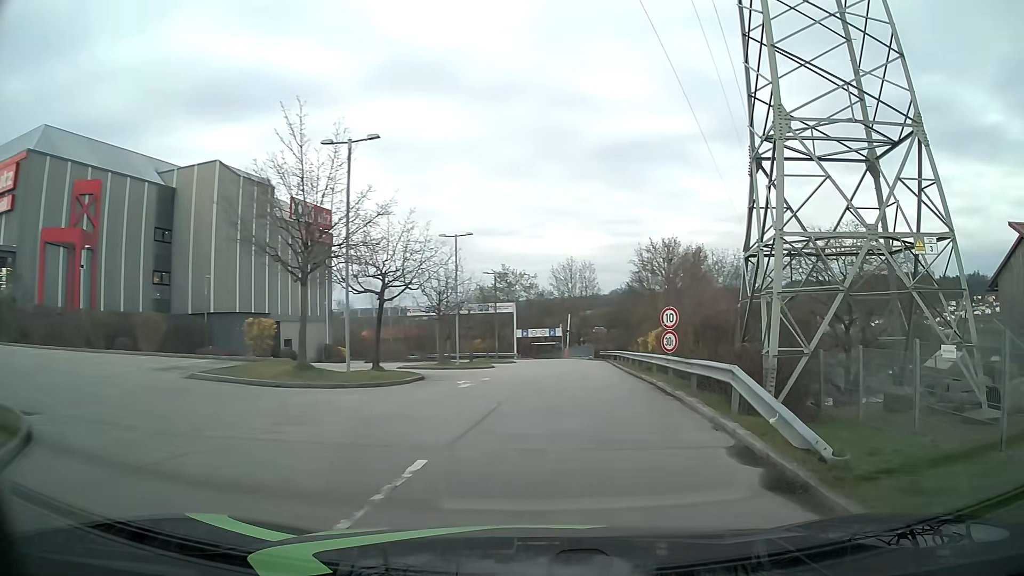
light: Day
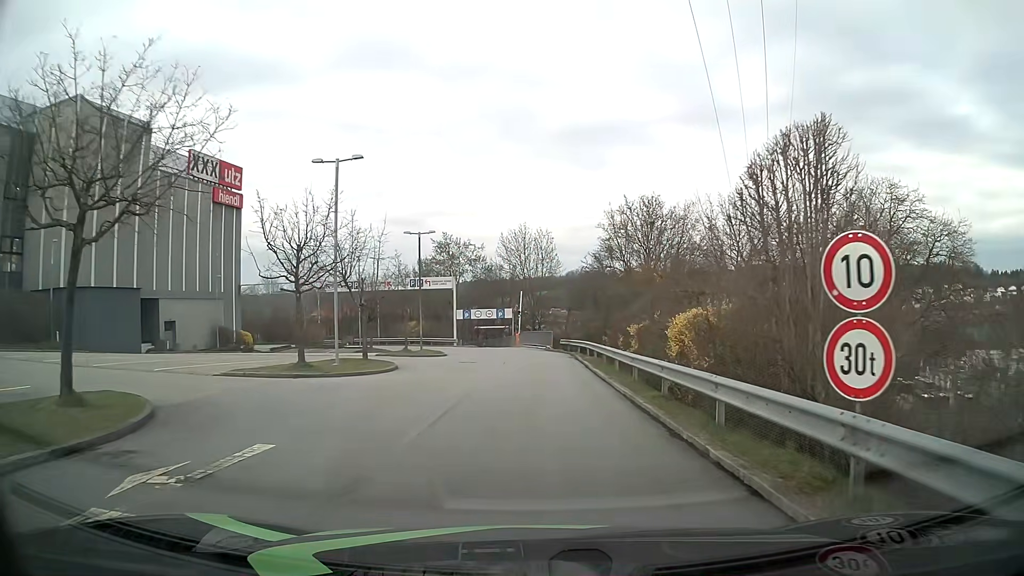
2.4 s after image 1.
(+0.8, +13.9) m; +3°
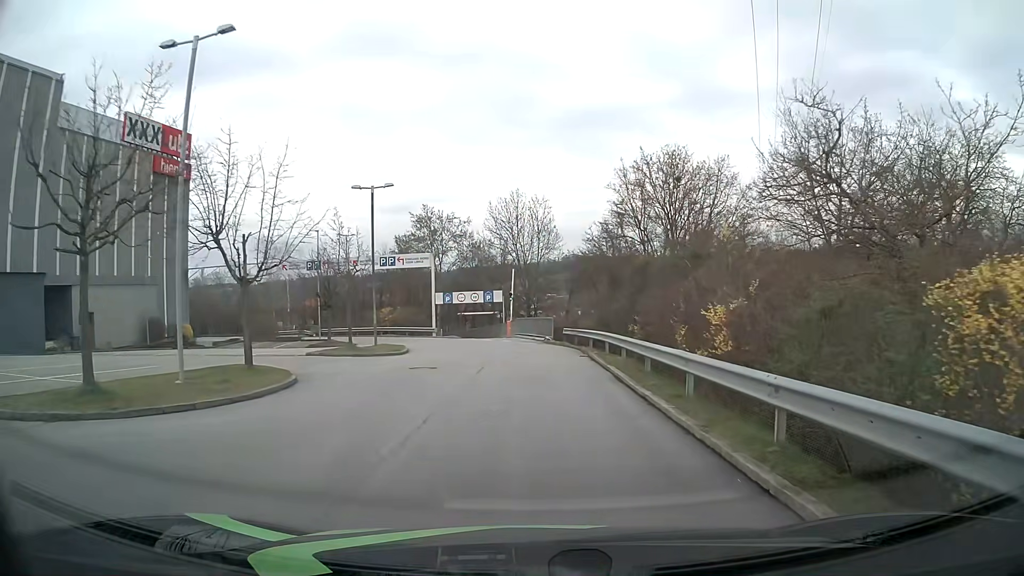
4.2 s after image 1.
(+0.1, +10.2) m; 0°
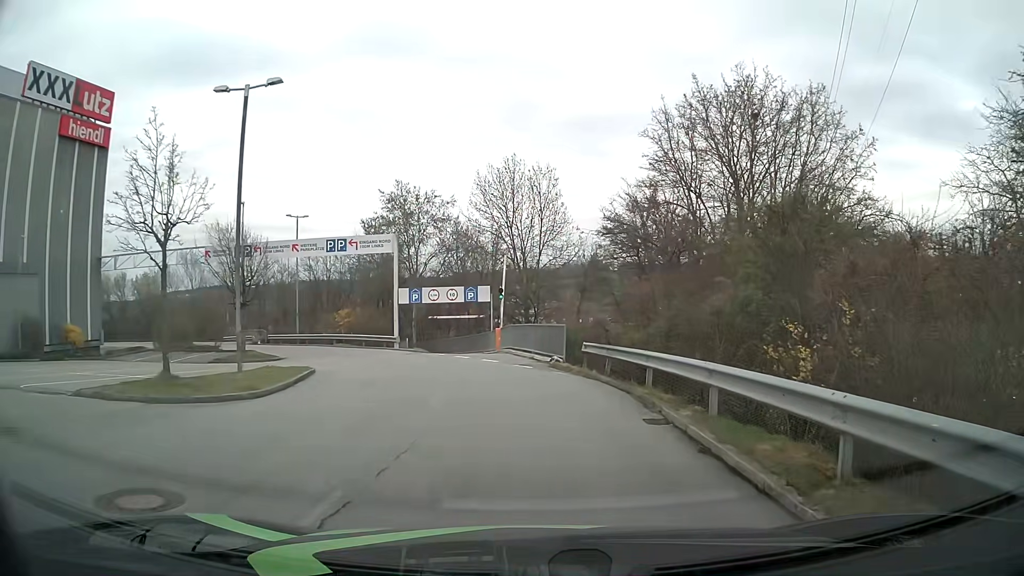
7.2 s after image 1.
(+0.1, +13.4) m; +1°
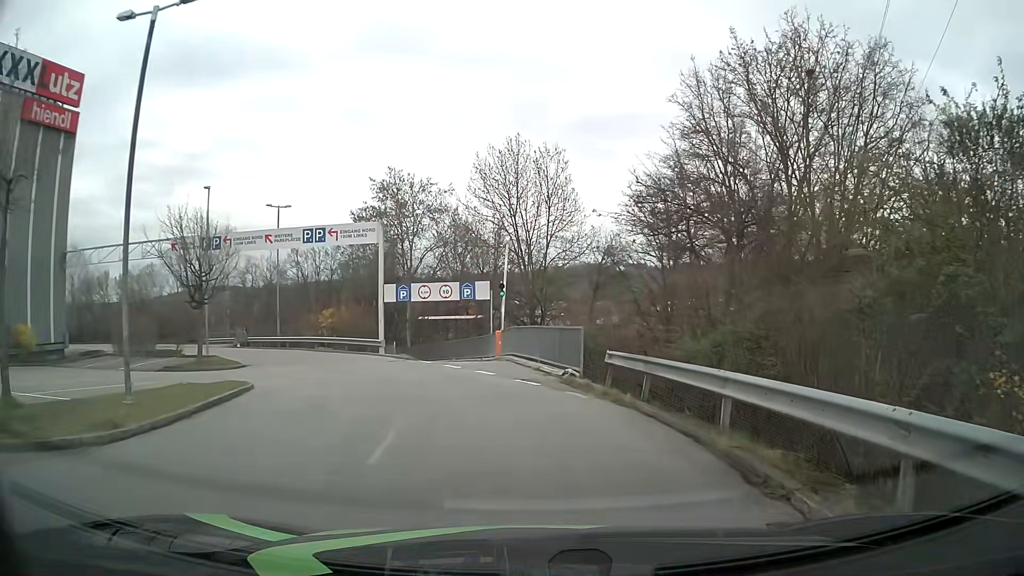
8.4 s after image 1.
(0.0, +4.9) m; -1°
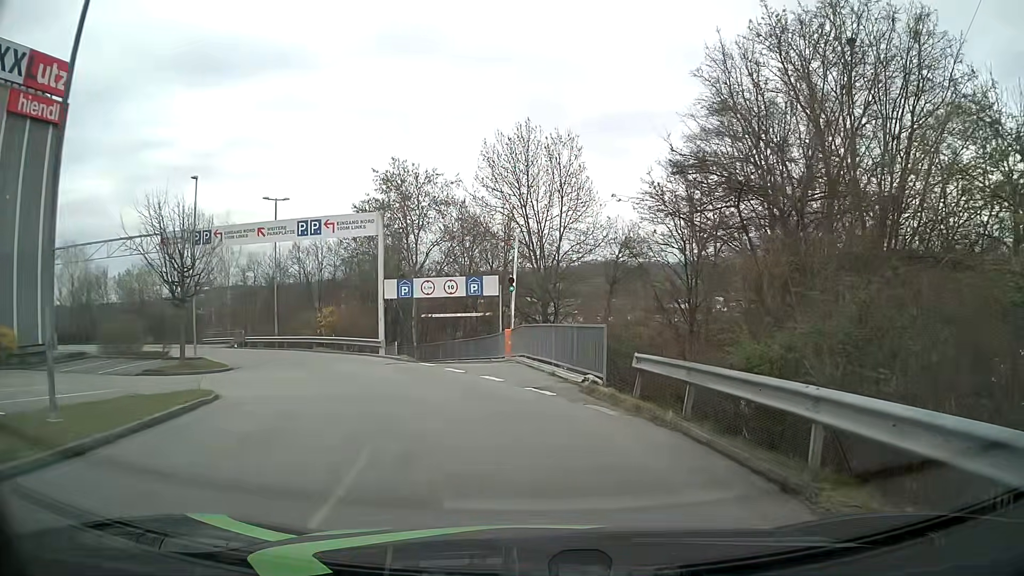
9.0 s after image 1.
(0.0, +2.4) m; 0°
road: service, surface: asphalt
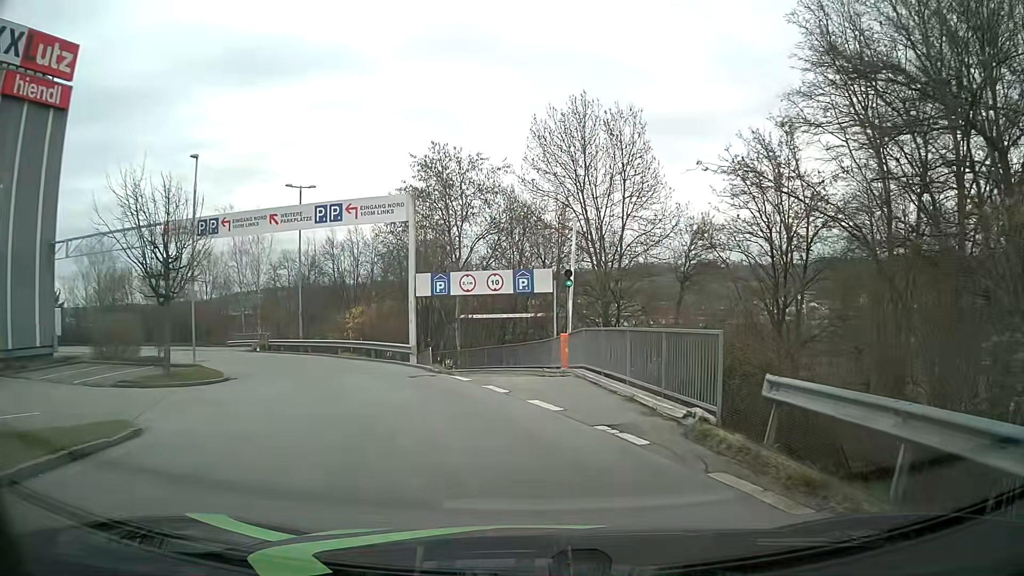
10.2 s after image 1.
(-0.2, +4.7) m; -6°
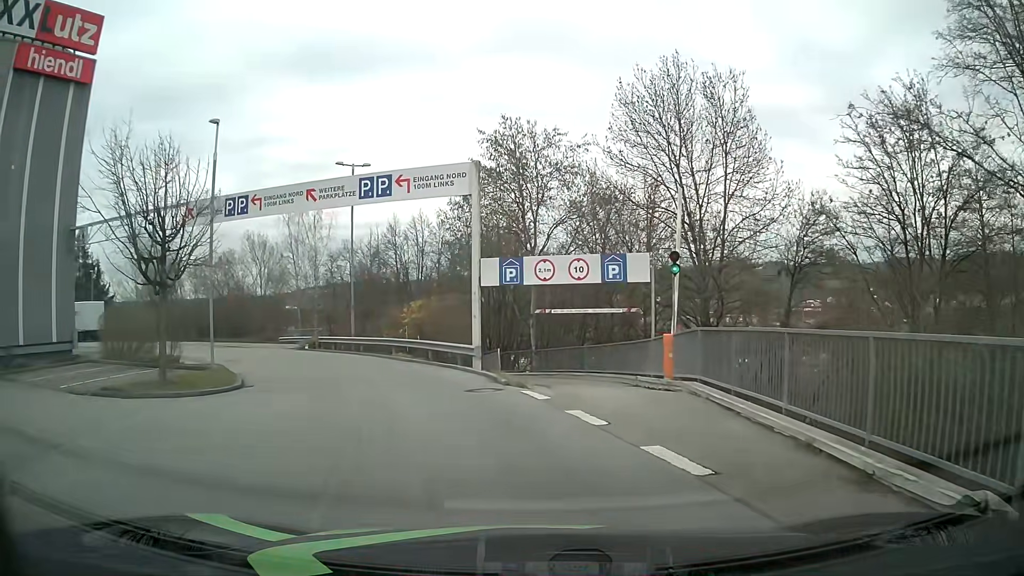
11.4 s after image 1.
(-0.2, +4.5) m; -5°
(-1, +10) (-5, +19) (-9, +28) (-16, +36) (-24, +42) (-32, +47) (-42, +50) (-51, +54) (-60, +58) (-69, +62) m
